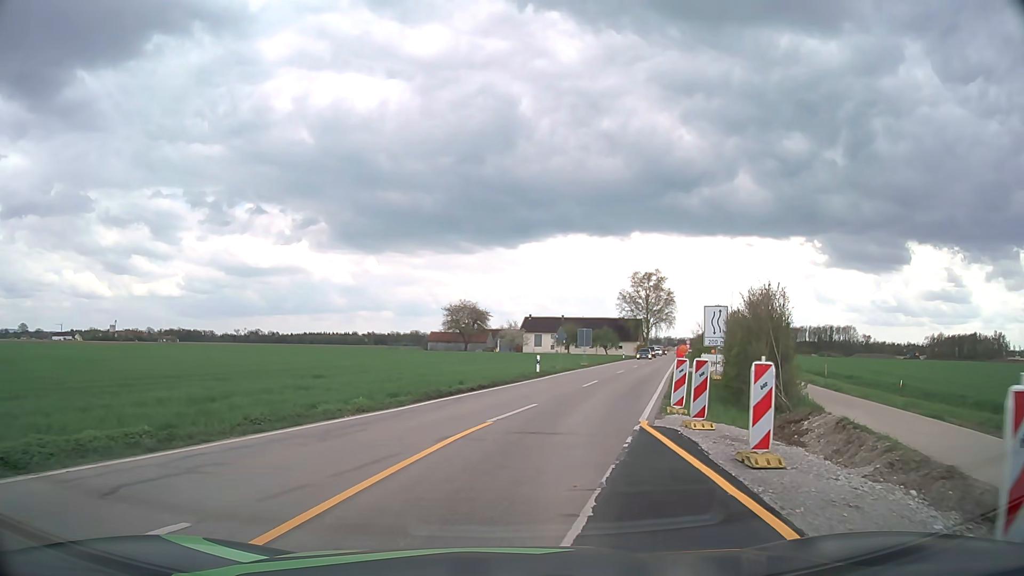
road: service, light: Day
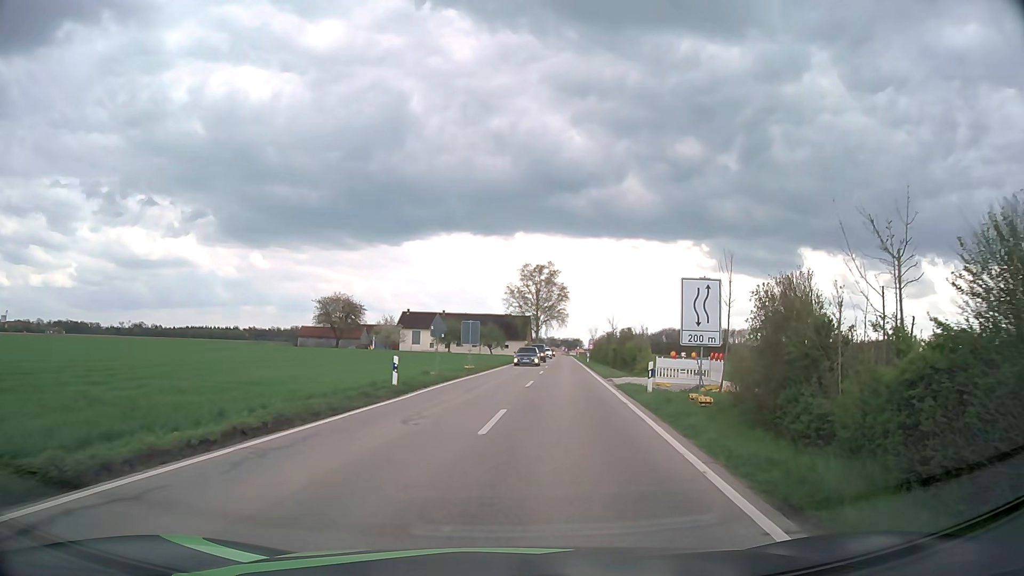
(+1.1, +14.4) m; +10°
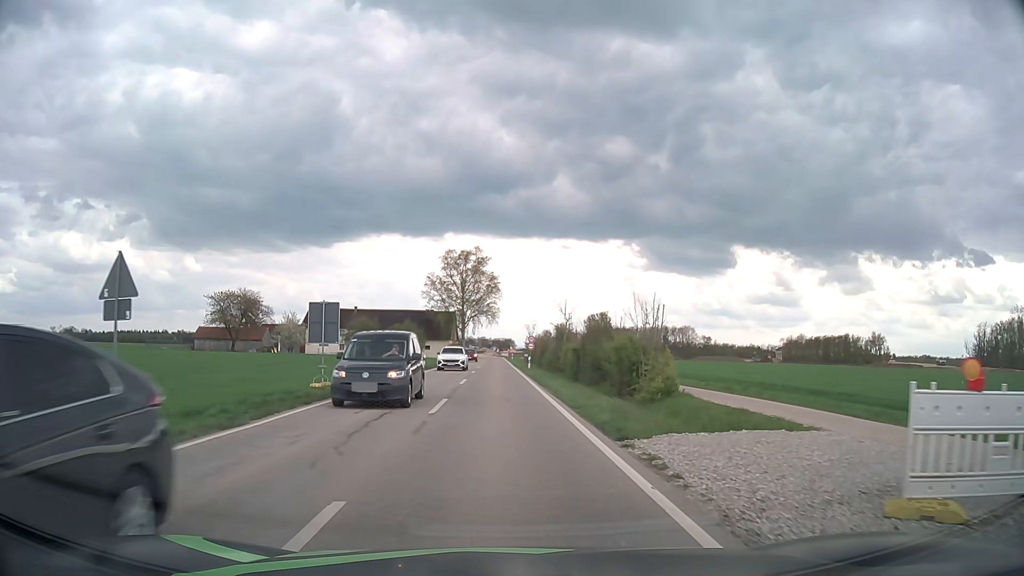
(+1.9, +21.4) m; +6°
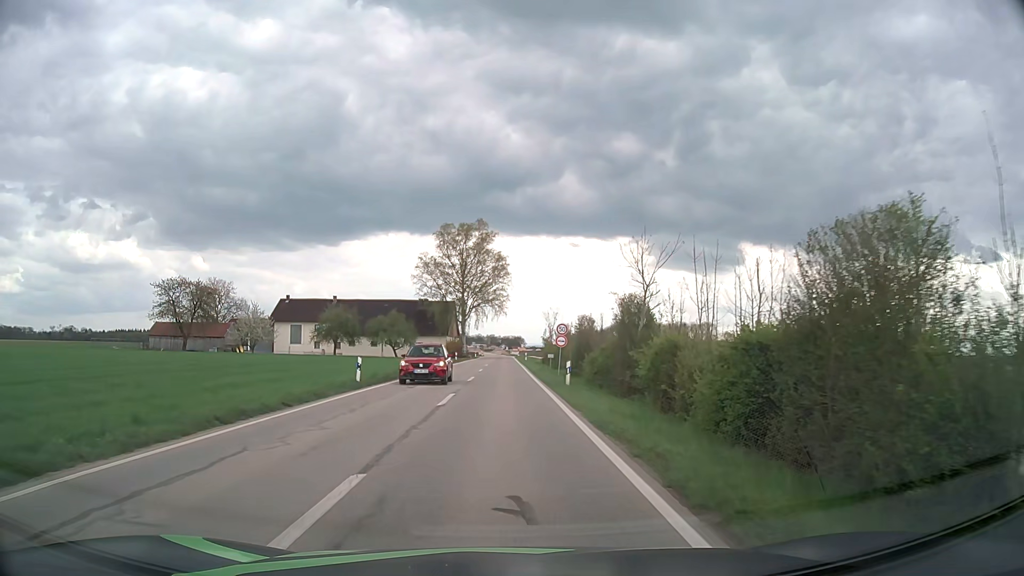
(-0.2, +23.7) m; -1°
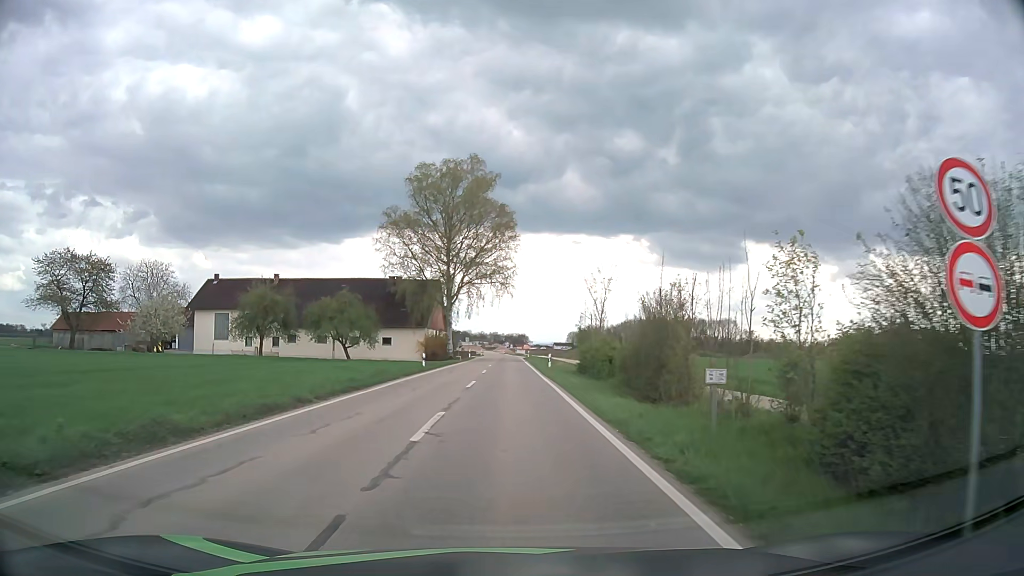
(-0.2, +31.4) m; 0°
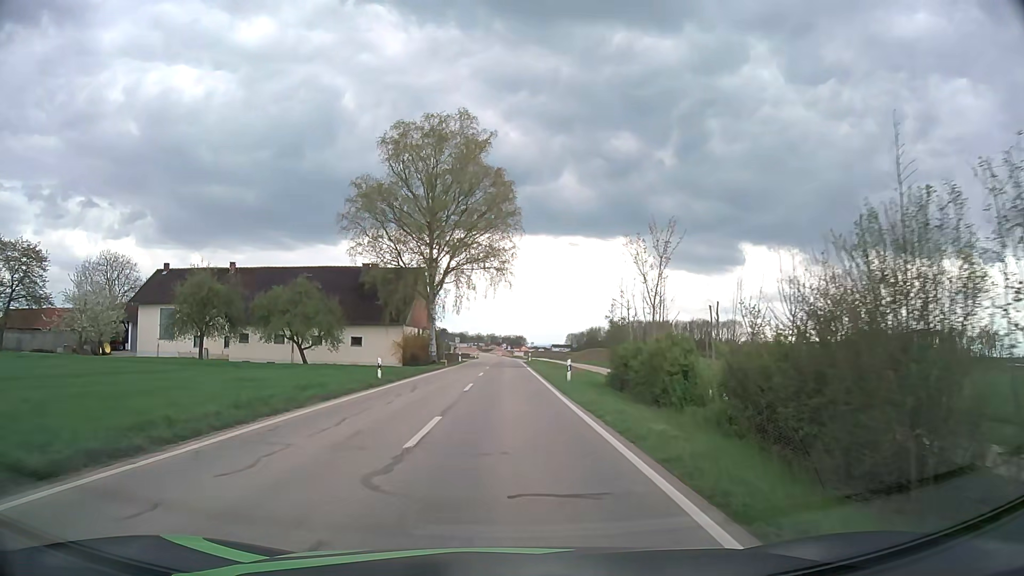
(0.0, +13.2) m; 0°
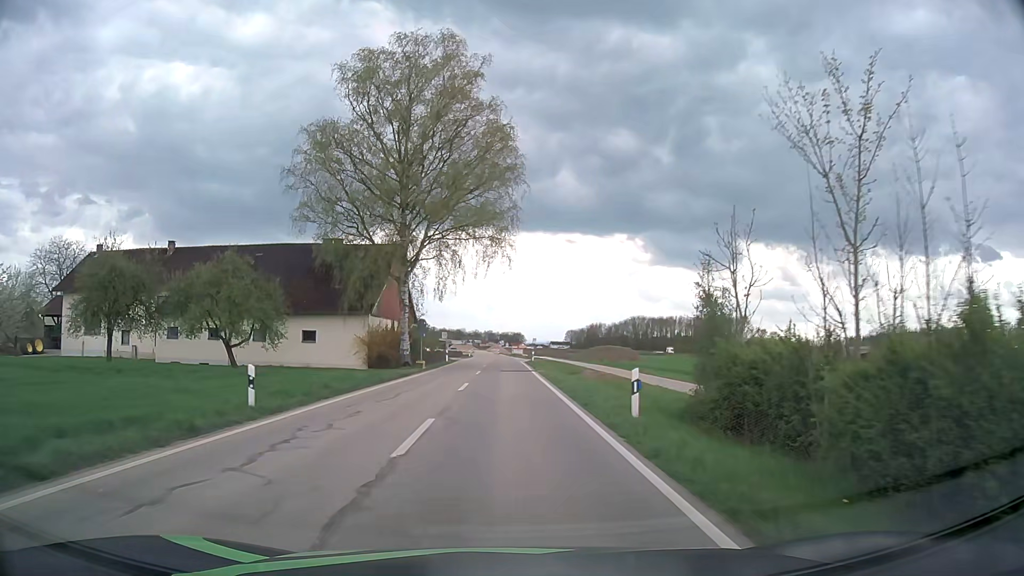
(0.0, +13.4) m; 0°
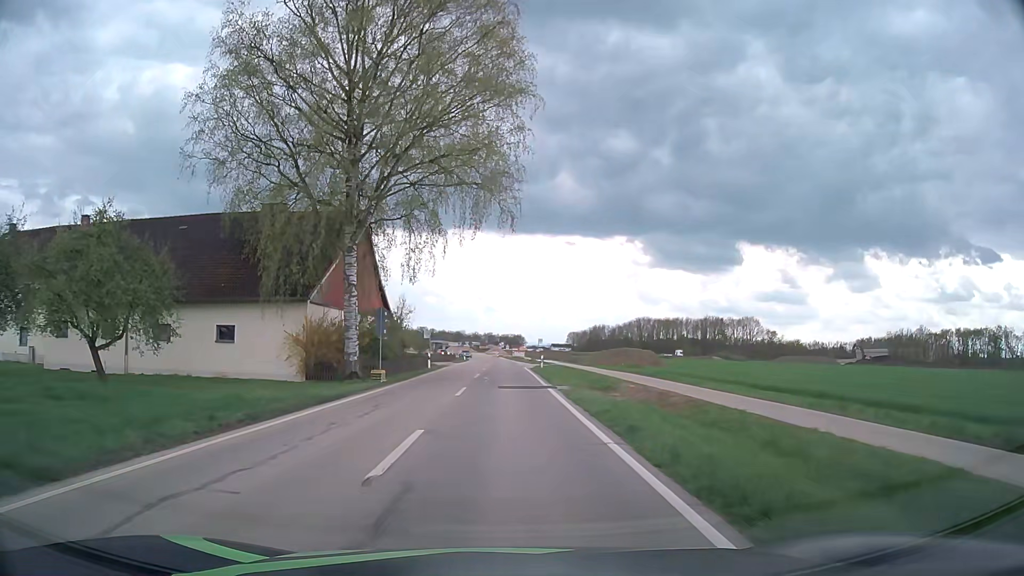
(0.0, +13.6) m; 0°
(0, +10) (0, +20) (0, +30) (0, +40) (0, +50) (0, +60) (0, +70) (0, +80) (0, +90) (-1, +100) m
